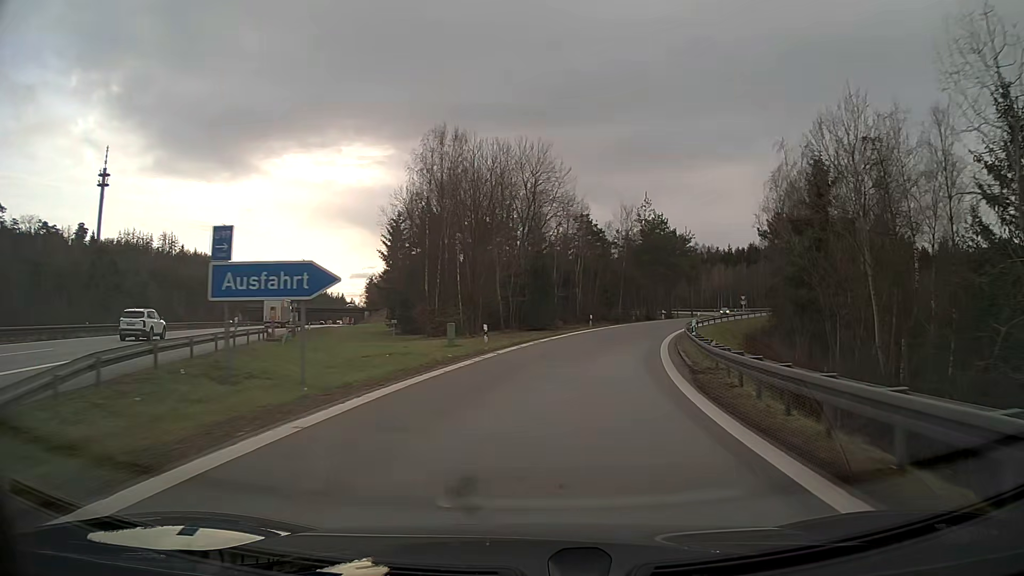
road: motorway_link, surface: asphalt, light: Day
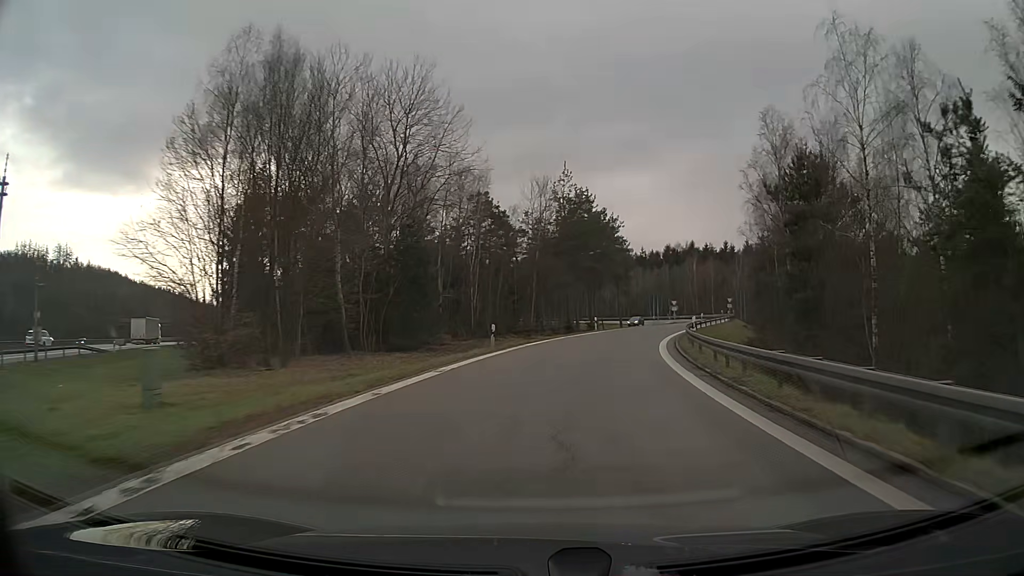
(+1.8, +22.6) m; +9°
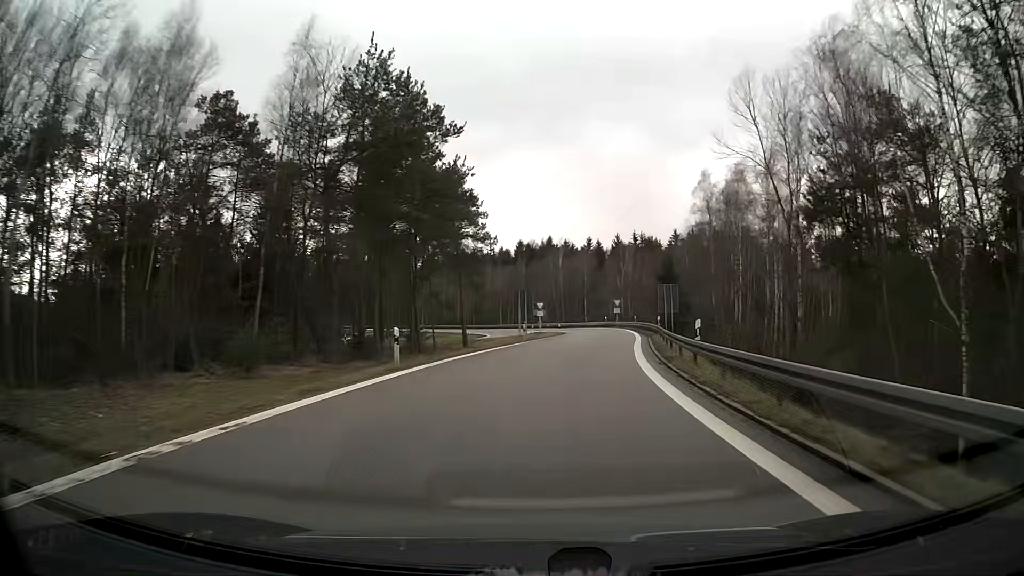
(+3.8, +32.8) m; +13°
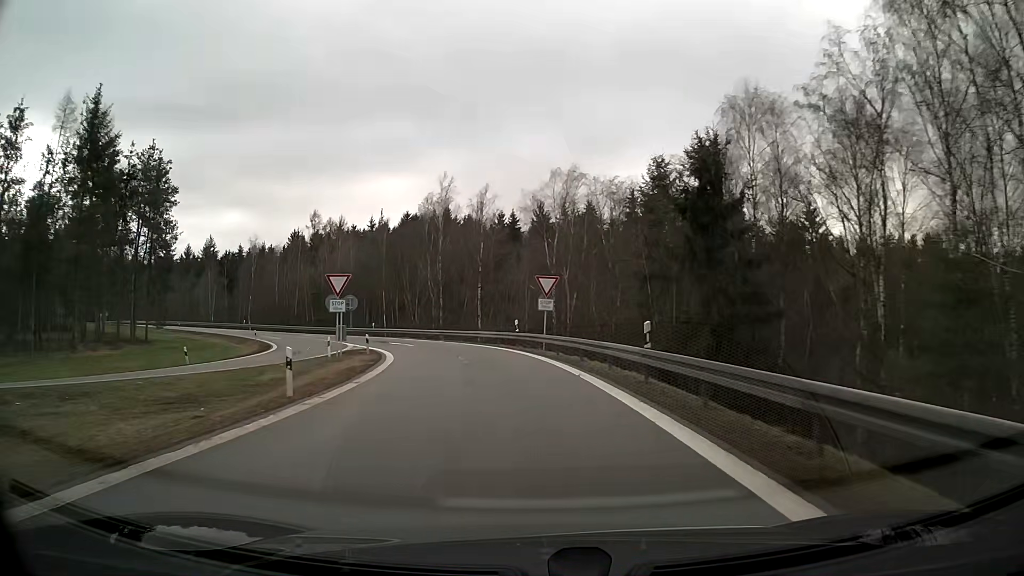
(+4.8, +51.5) m; +4°
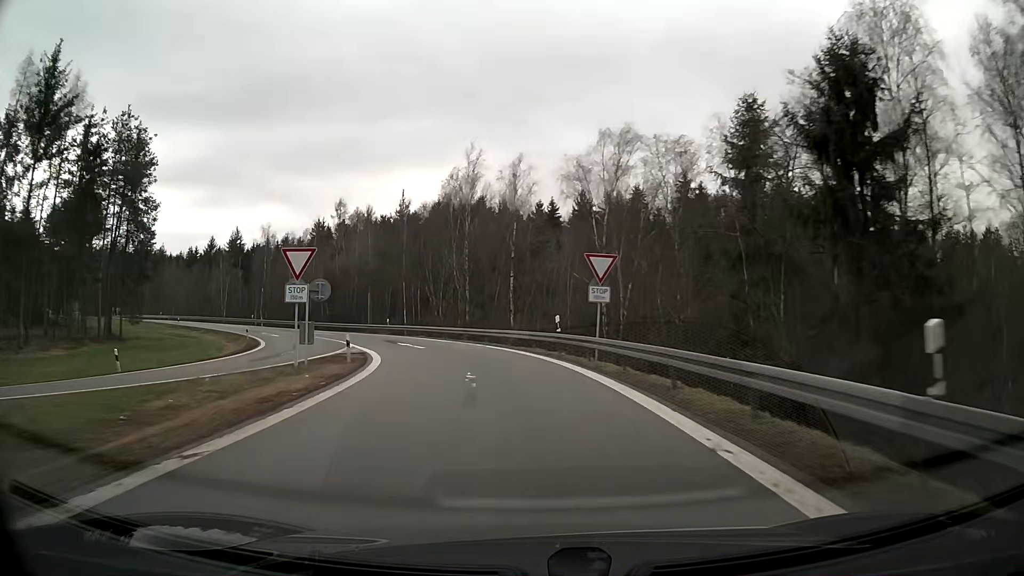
(-0.2, +9.6) m; -3°
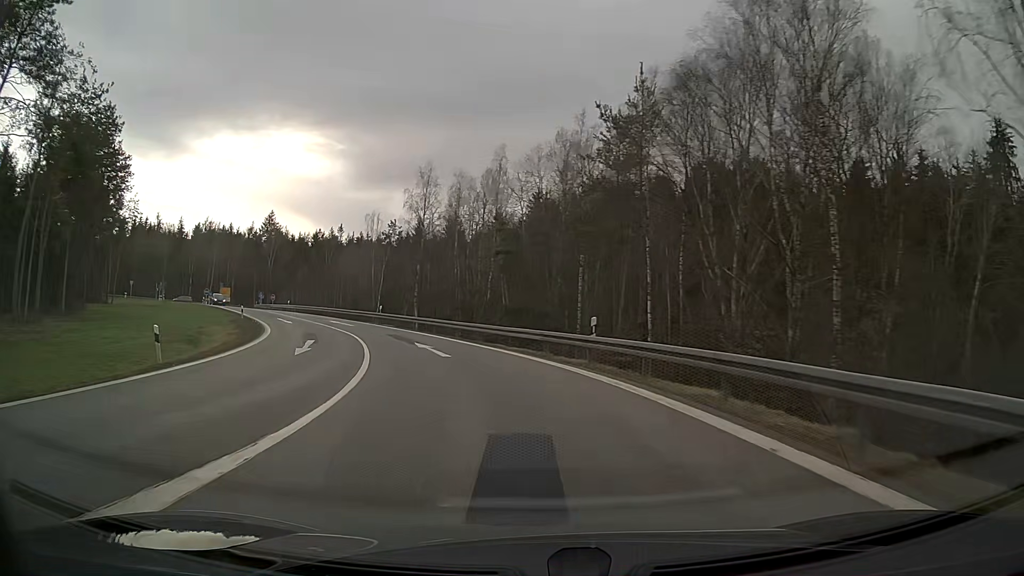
(-6.4, +36.0) m; -22°
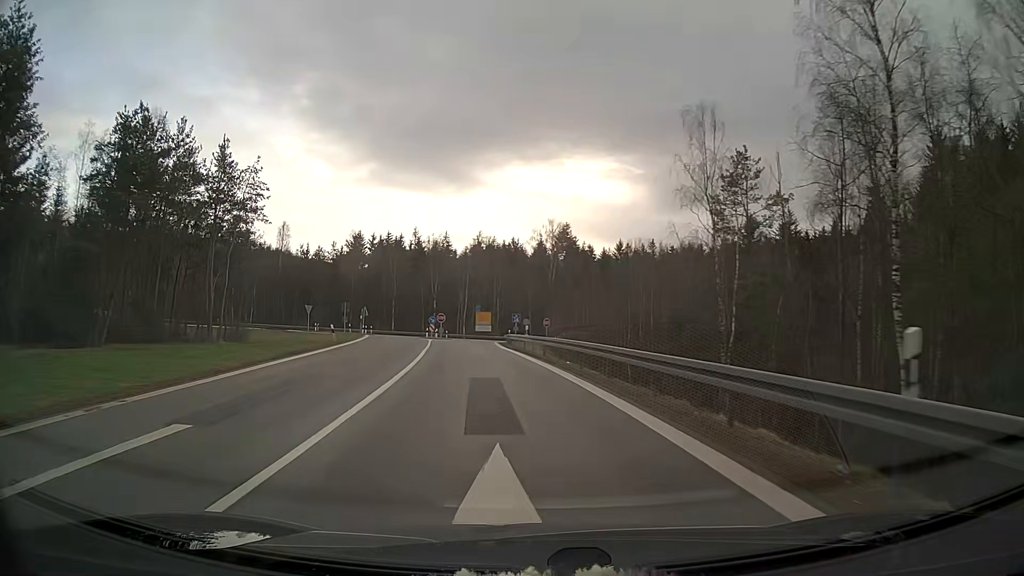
(-10.7, +42.7) m; -26°
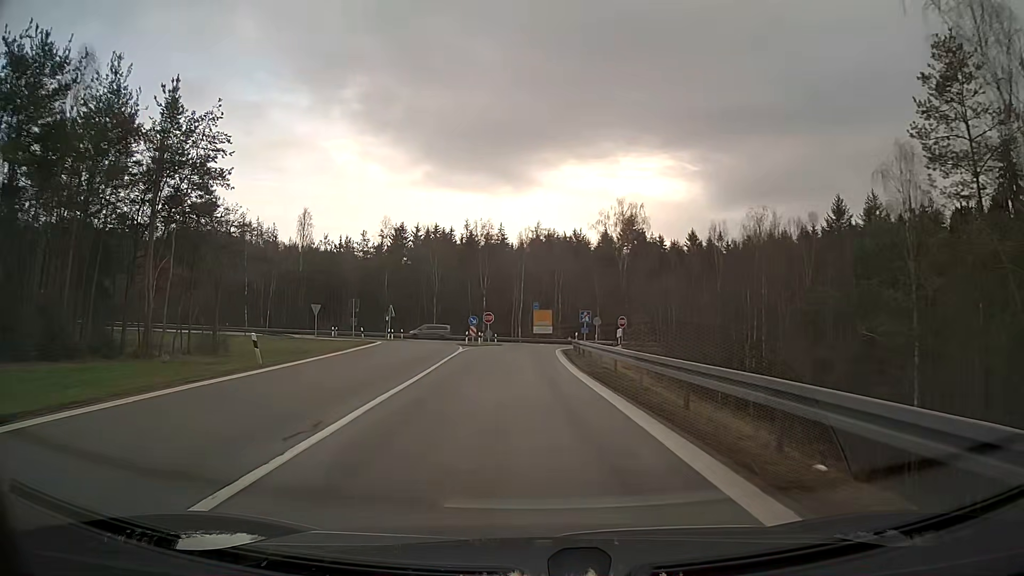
(-0.8, +17.7) m; -4°
